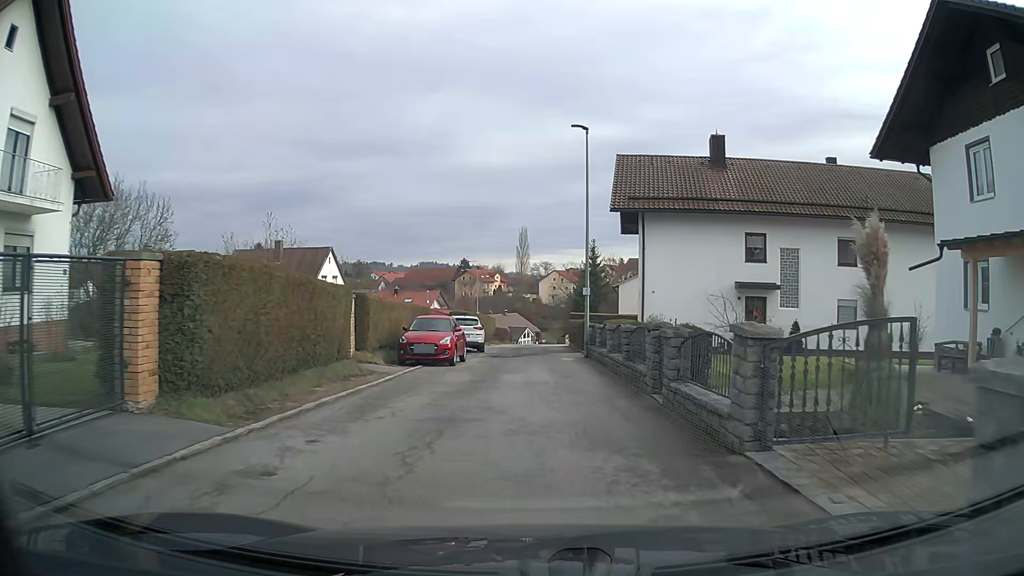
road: residential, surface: asphalt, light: Day
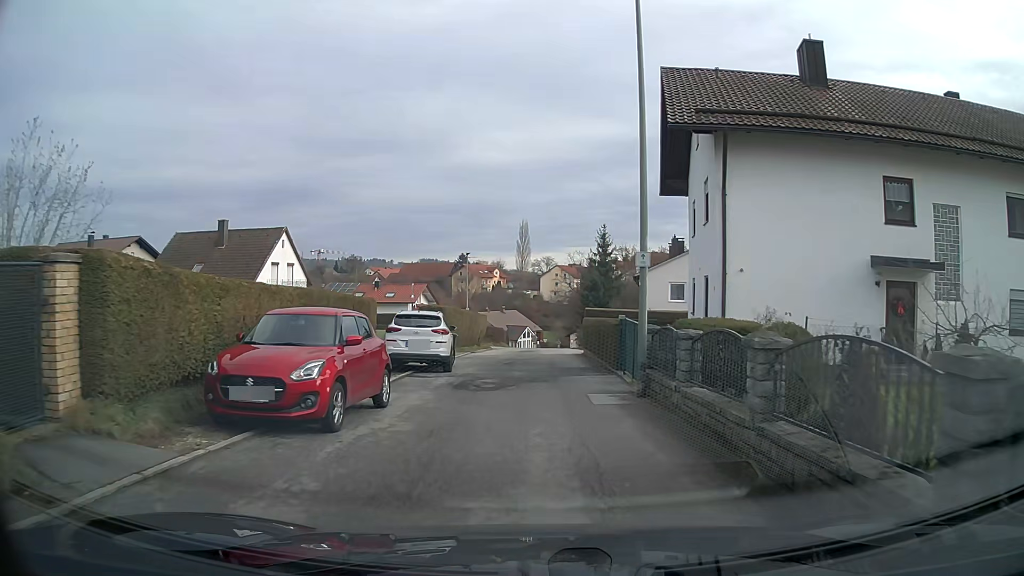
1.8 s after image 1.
(0.0, +12.2) m; 0°
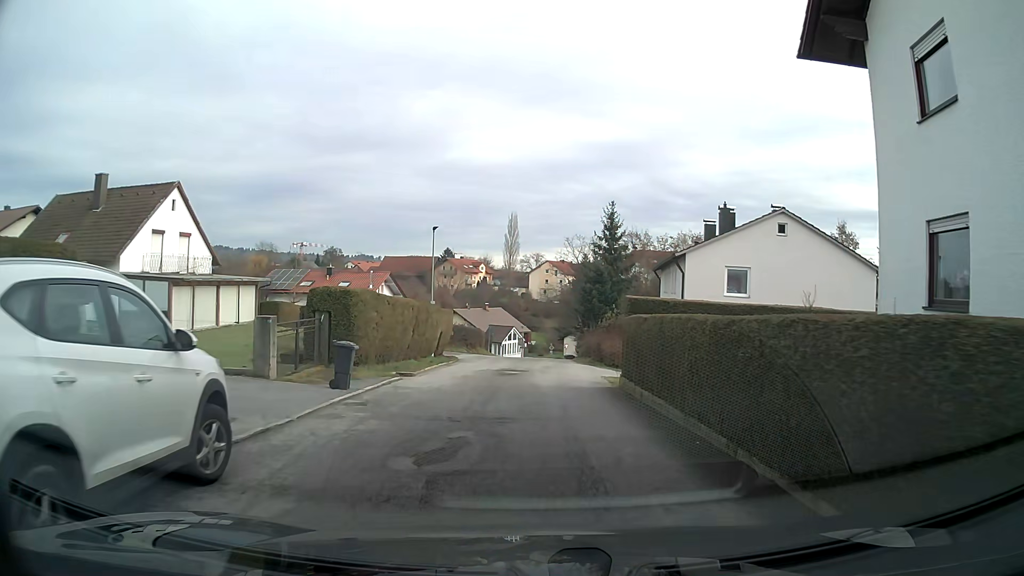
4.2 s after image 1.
(+0.1, +15.7) m; +1°
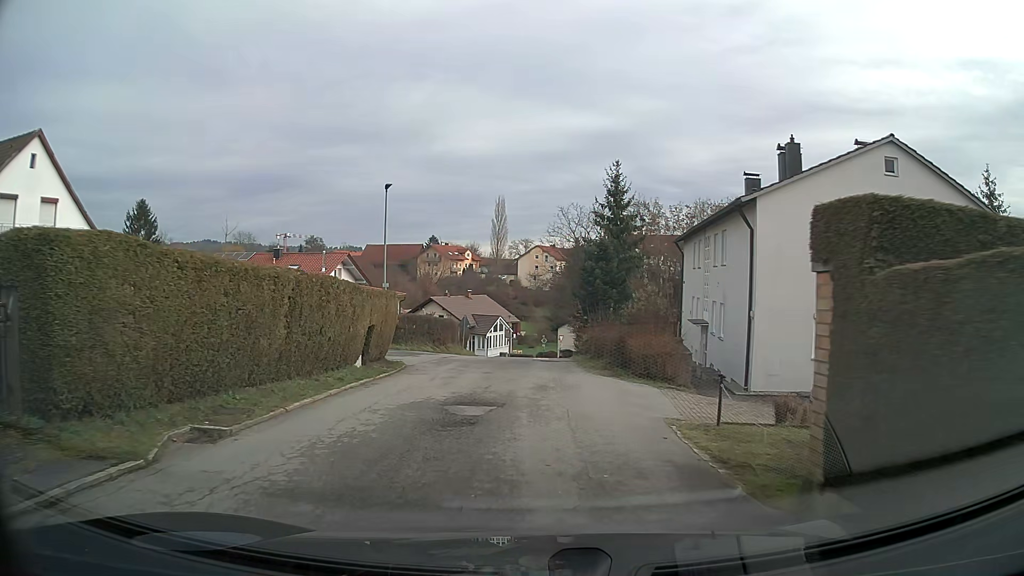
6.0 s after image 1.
(+0.3, +11.6) m; +2°
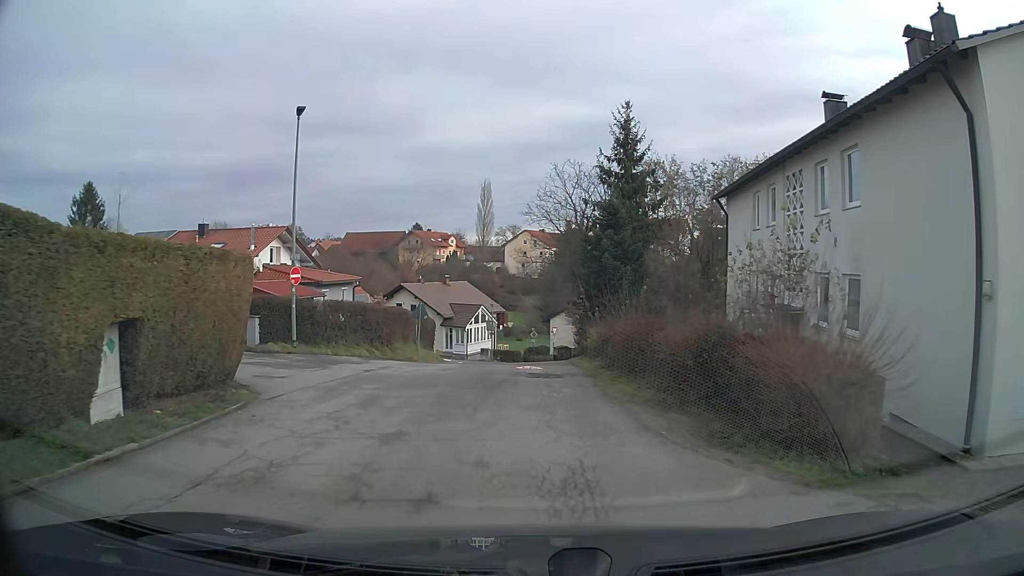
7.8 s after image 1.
(+0.1, +11.8) m; +1°
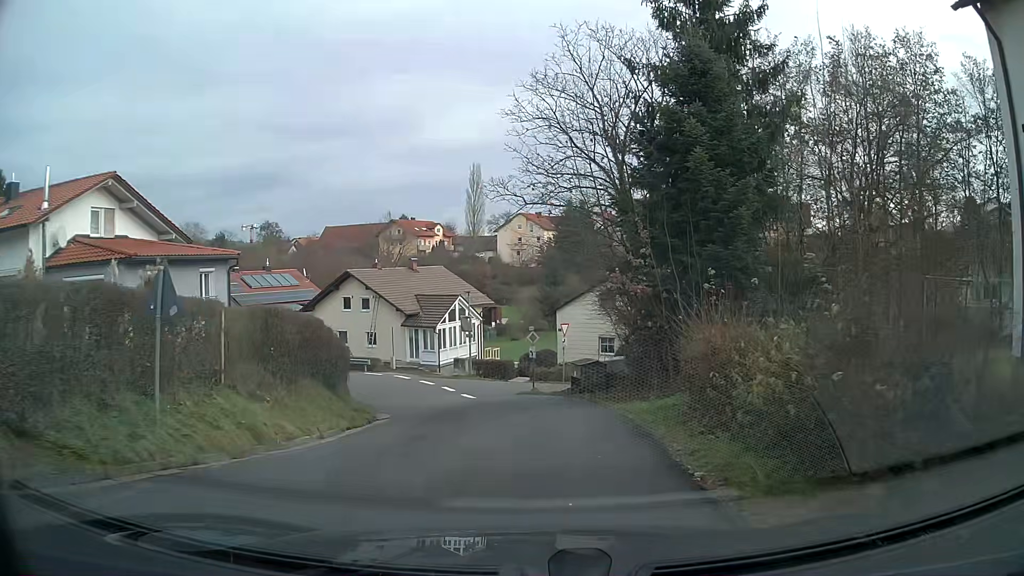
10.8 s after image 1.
(0.0, +19.6) m; 0°
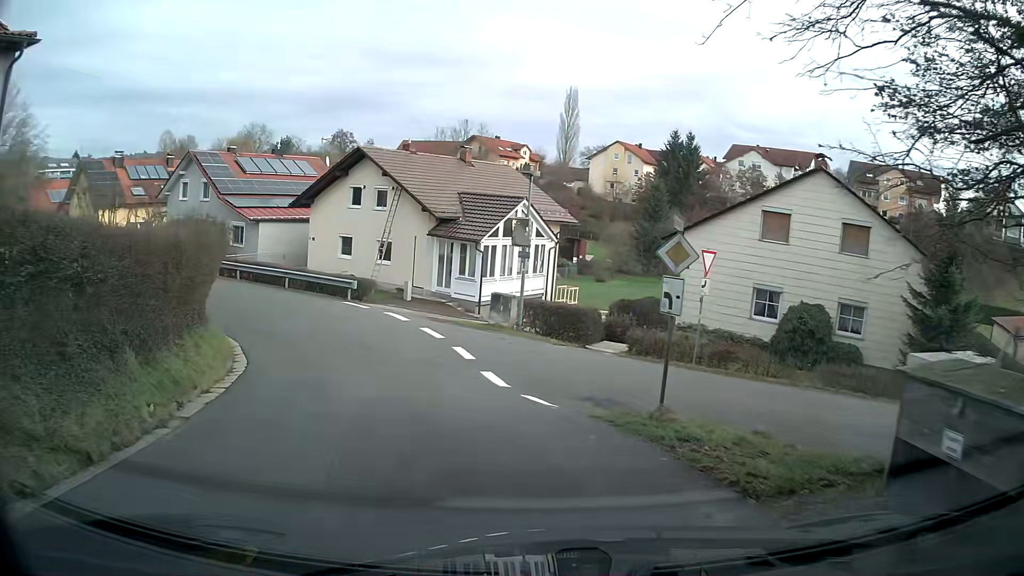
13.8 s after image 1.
(-0.8, +17.7) m; -8°
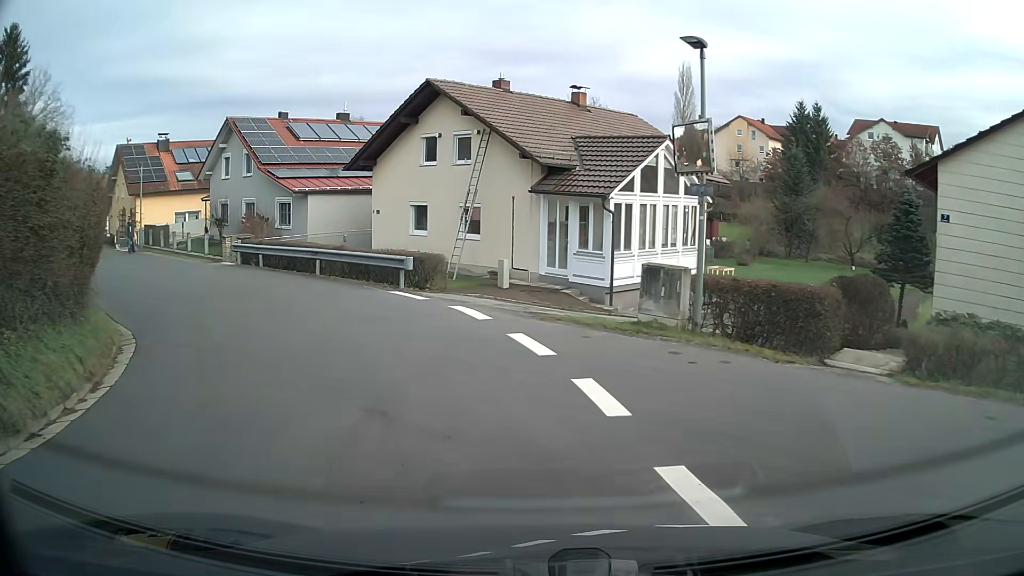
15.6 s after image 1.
(-0.8, +9.8) m; -9°
(-2, +10) (-8, +18) (-16, +23) (-23, +30) (-30, +38) (-37, +45) (-45, +51) (-53, +56) (-62, +61) (-71, +66) m
